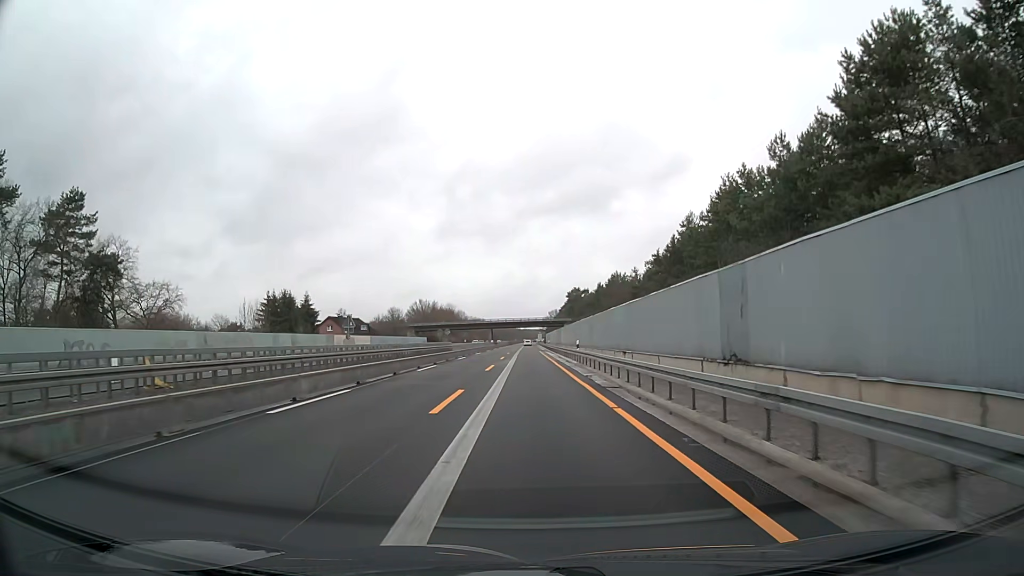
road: motorway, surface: asphalt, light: Day
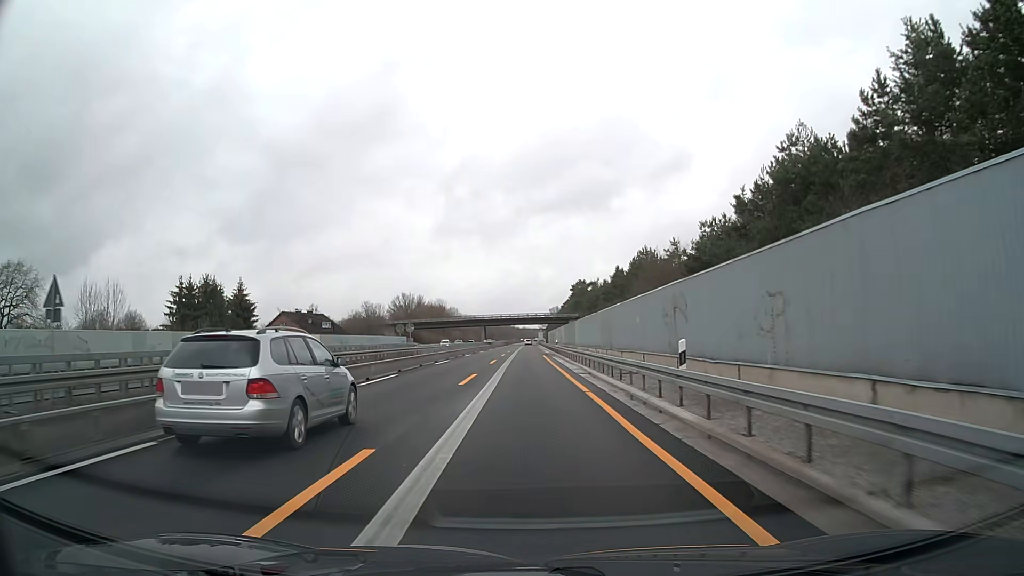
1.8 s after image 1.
(0.0, +28.0) m; 0°
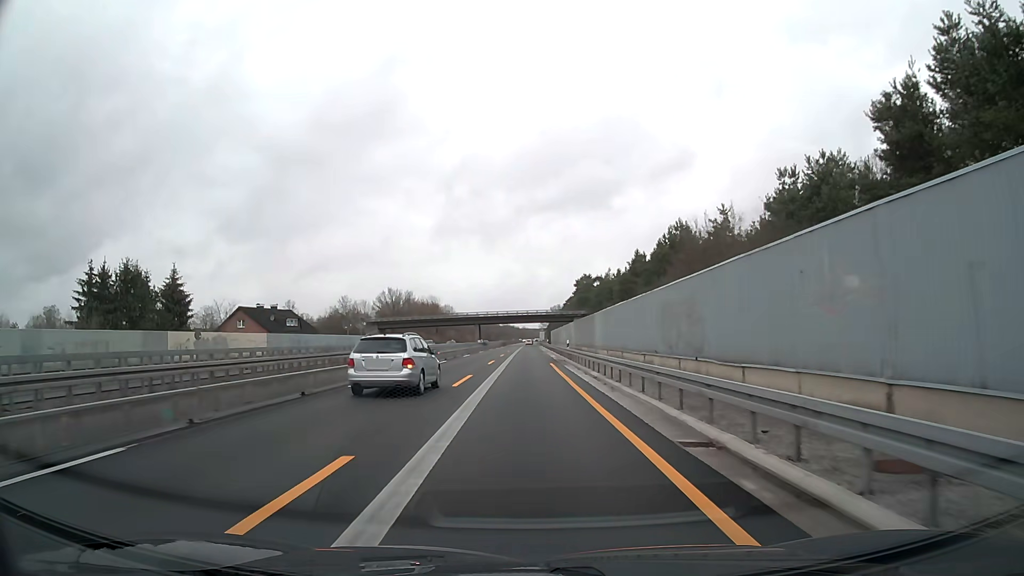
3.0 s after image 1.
(+0.1, +18.7) m; 0°
